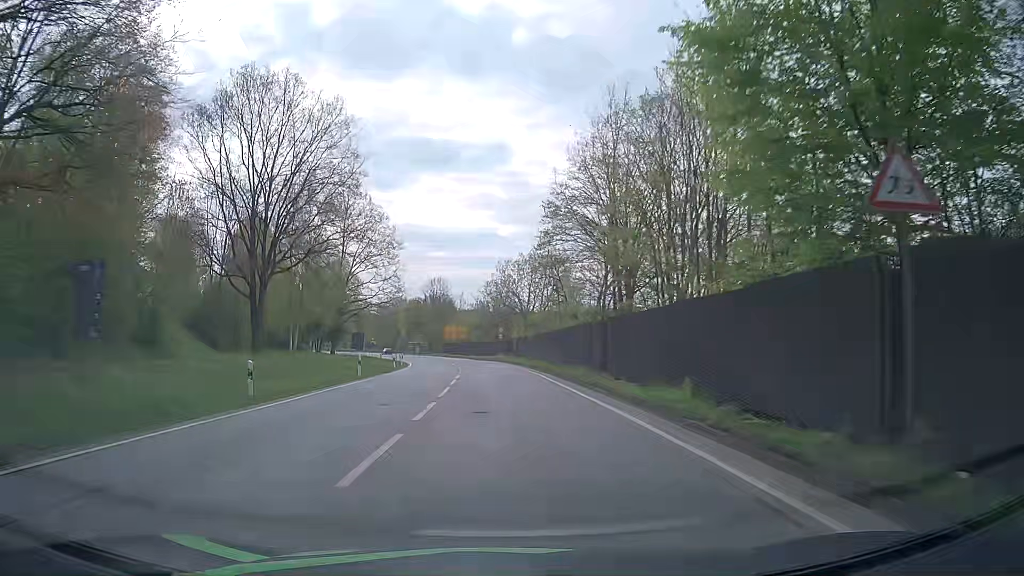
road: primary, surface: asphalt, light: Day
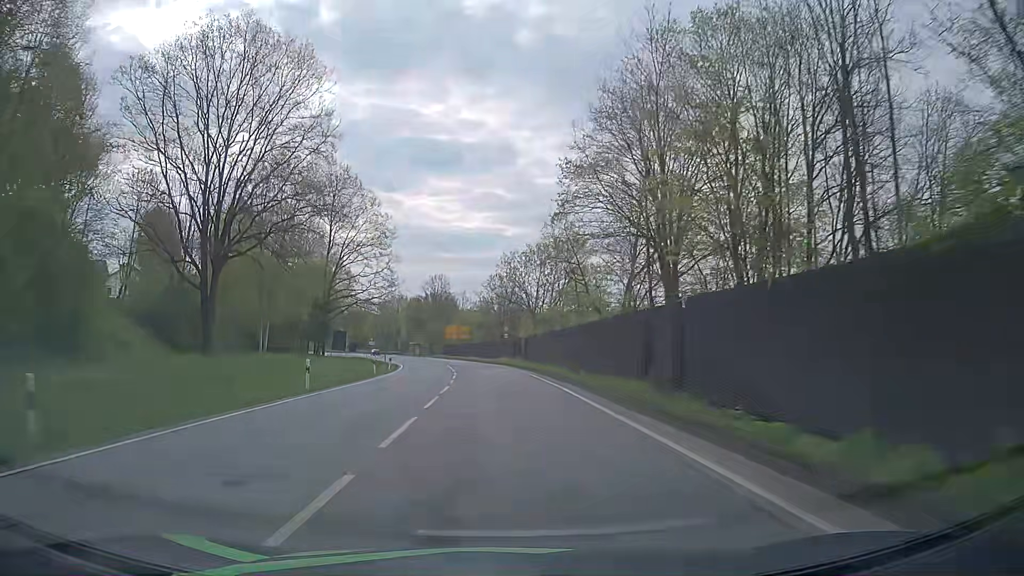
(-0.2, +9.3) m; -1°
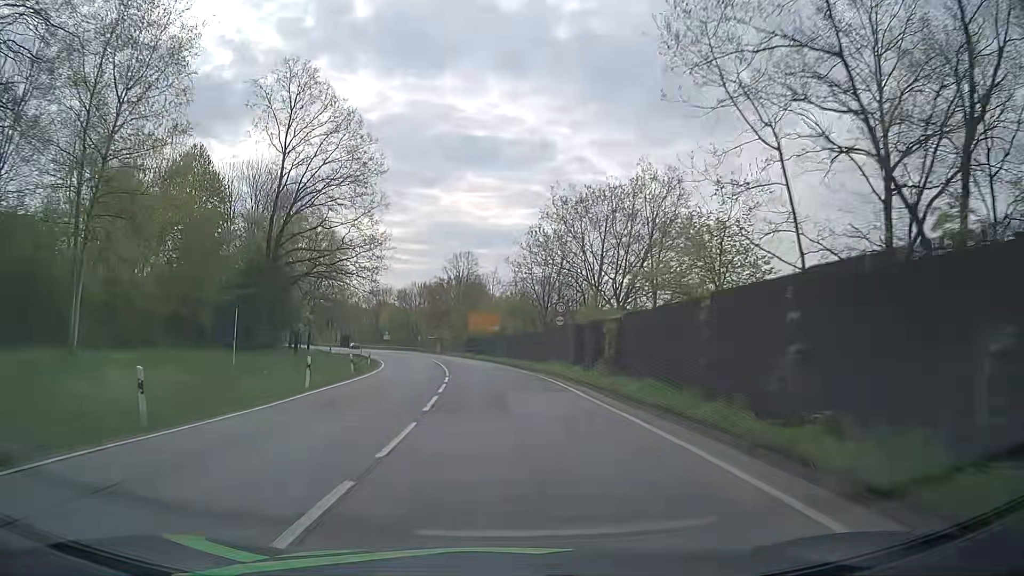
(-0.8, +29.2) m; -3°
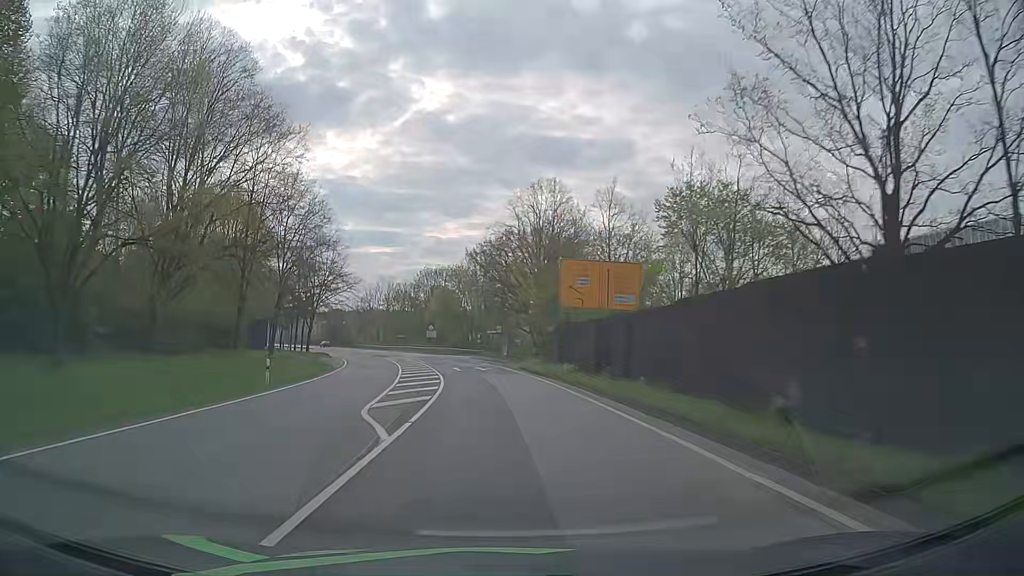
(-2.9, +51.5) m; -7°
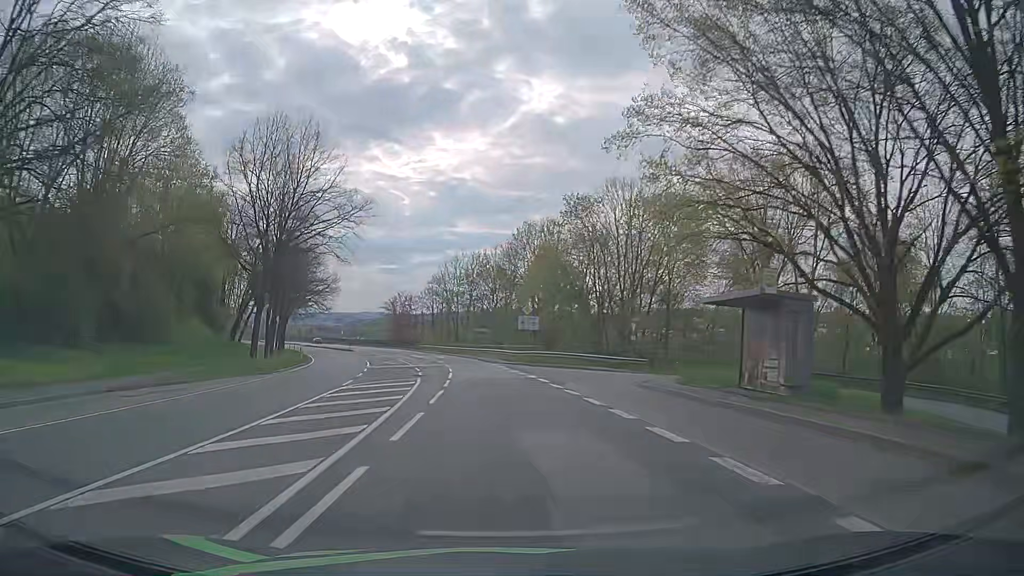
(-4.6, +52.8) m; -10°
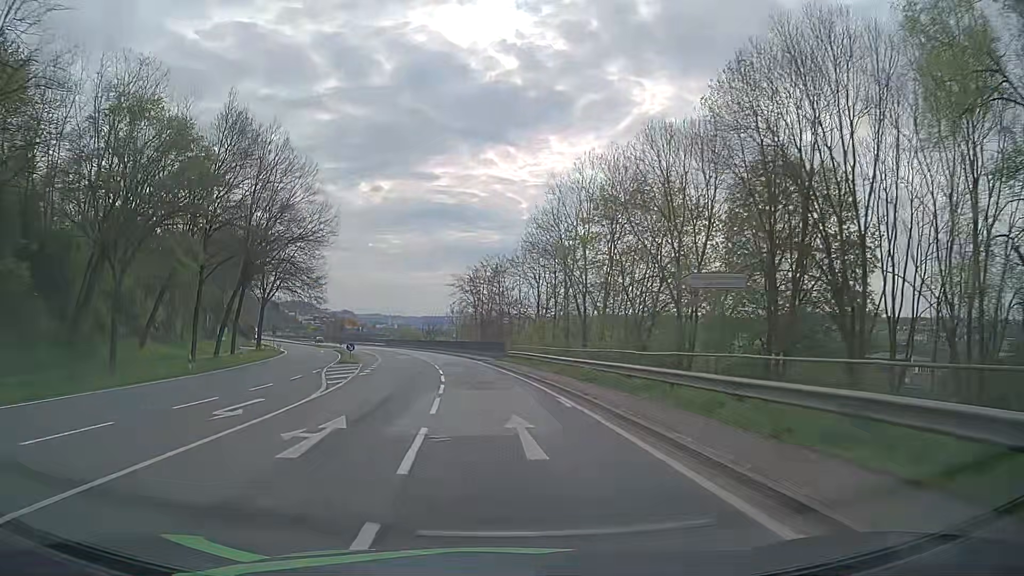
(-4.3, +53.3) m; -10°
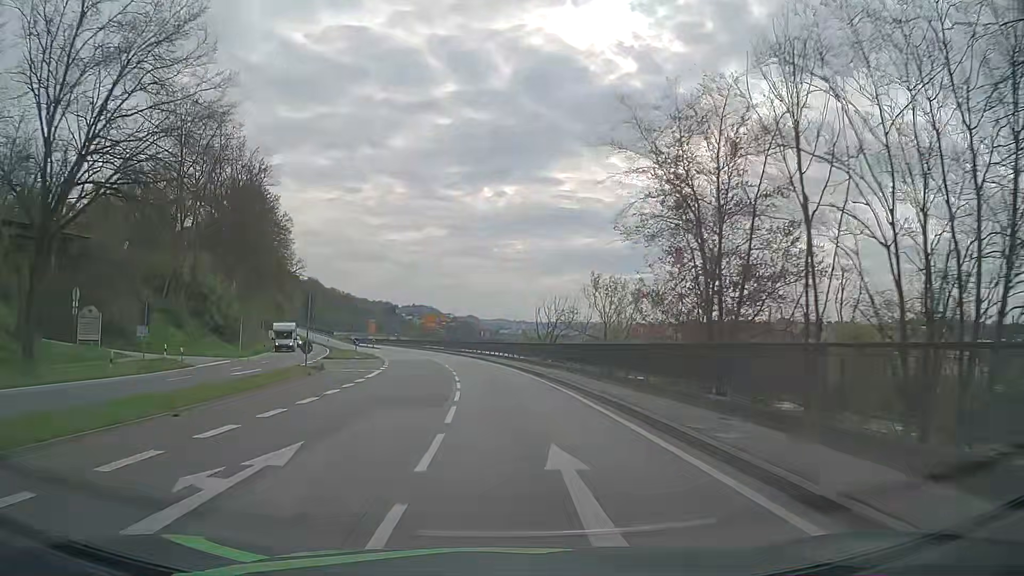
(-5.4, +53.3) m; -11°
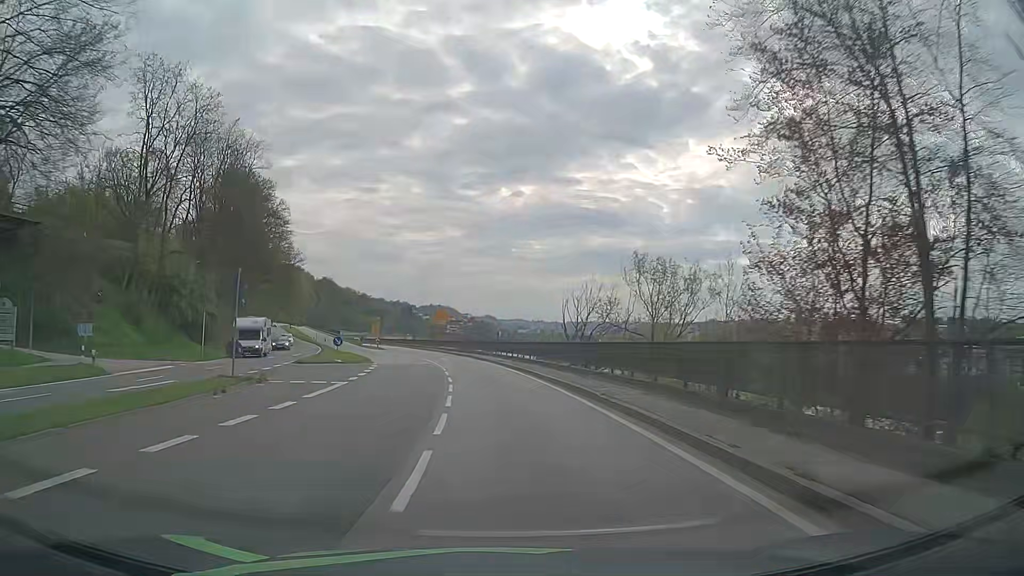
(-0.2, +10.7) m; -2°
(0, +10) (-1, +20) (-1, +30) (-2, +40) (-4, +50) (-6, +60) (-8, +69) (-10, +79) (-12, +89) (-15, +99) m
